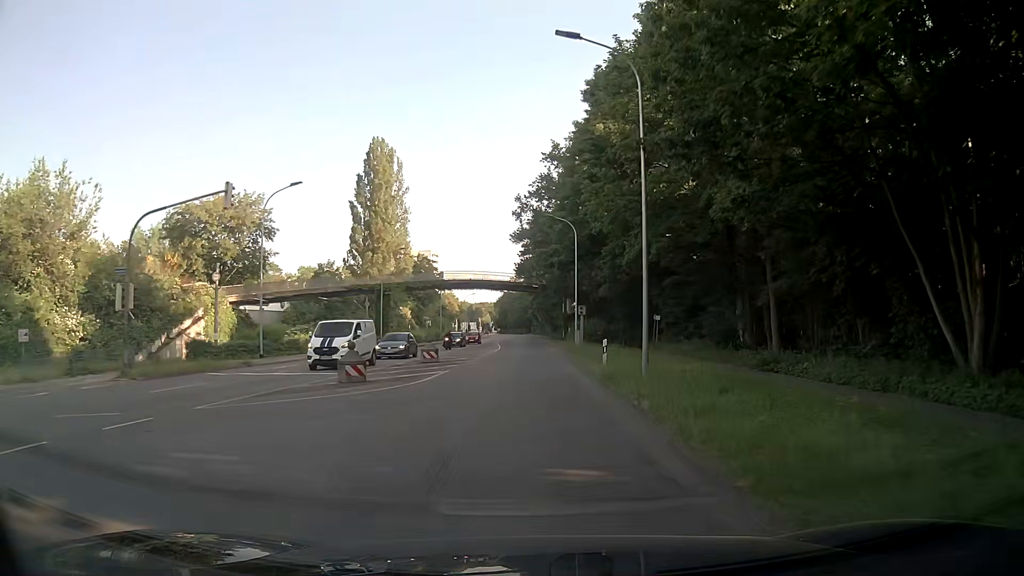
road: secondary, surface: asphalt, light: Day
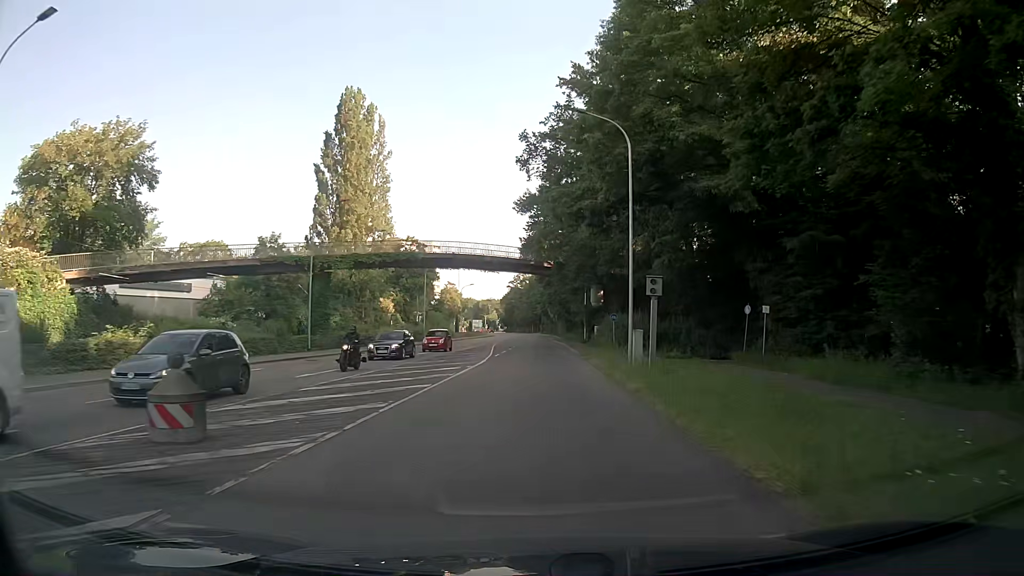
(-0.1, +22.9) m; 0°
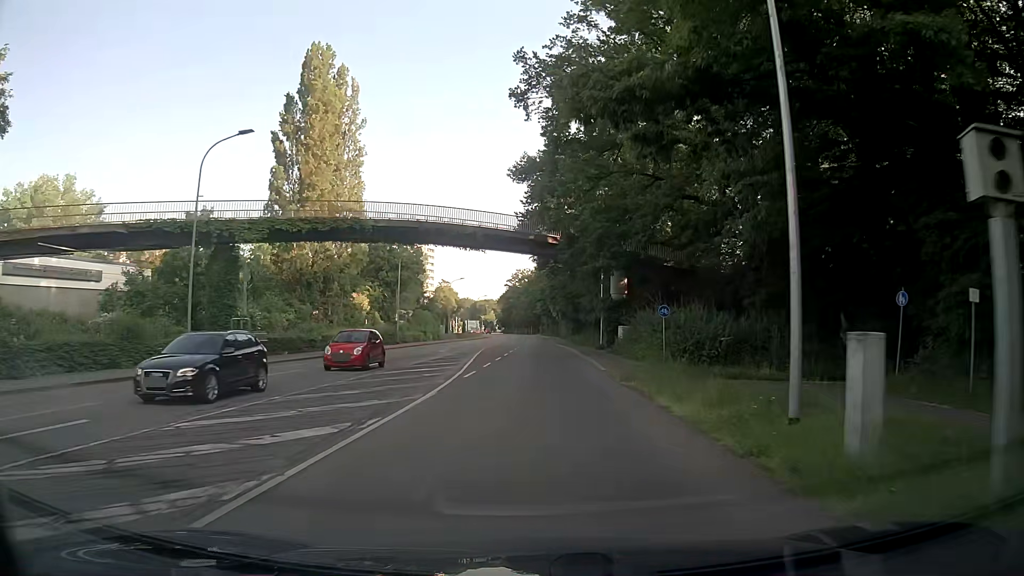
(-0.2, +15.3) m; 0°
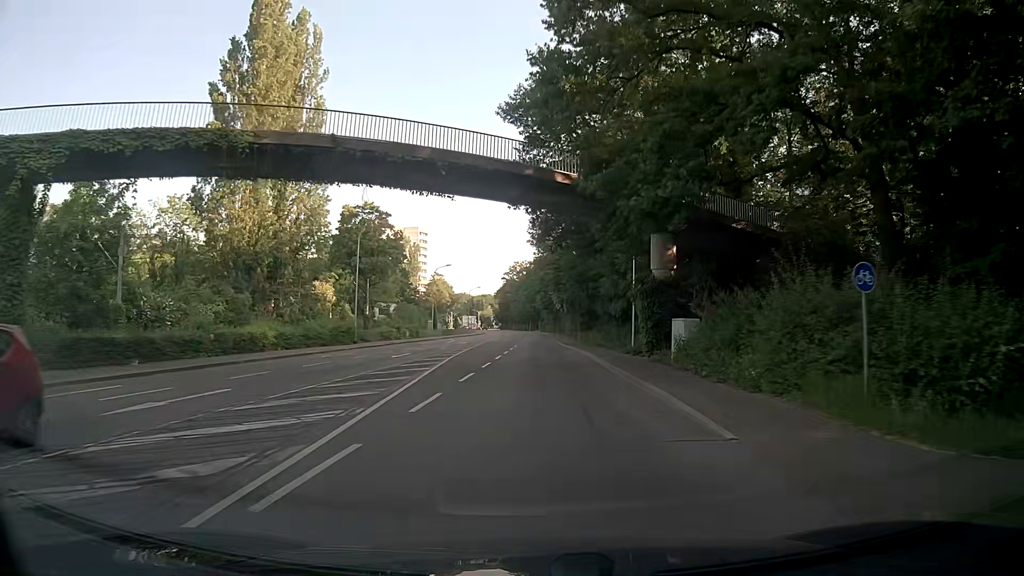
(-0.1, +15.2) m; 0°
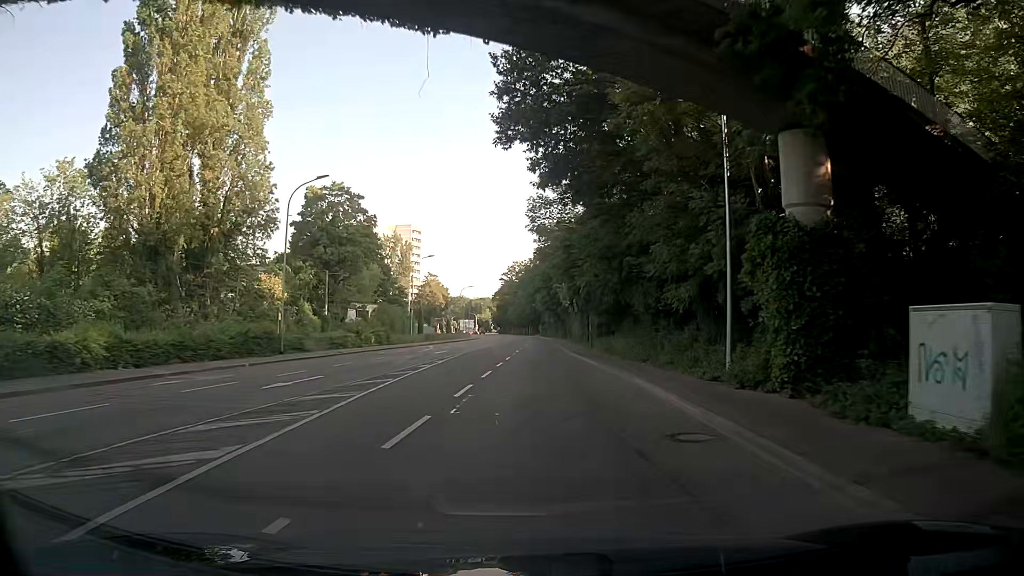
(+0.1, +15.2) m; 0°
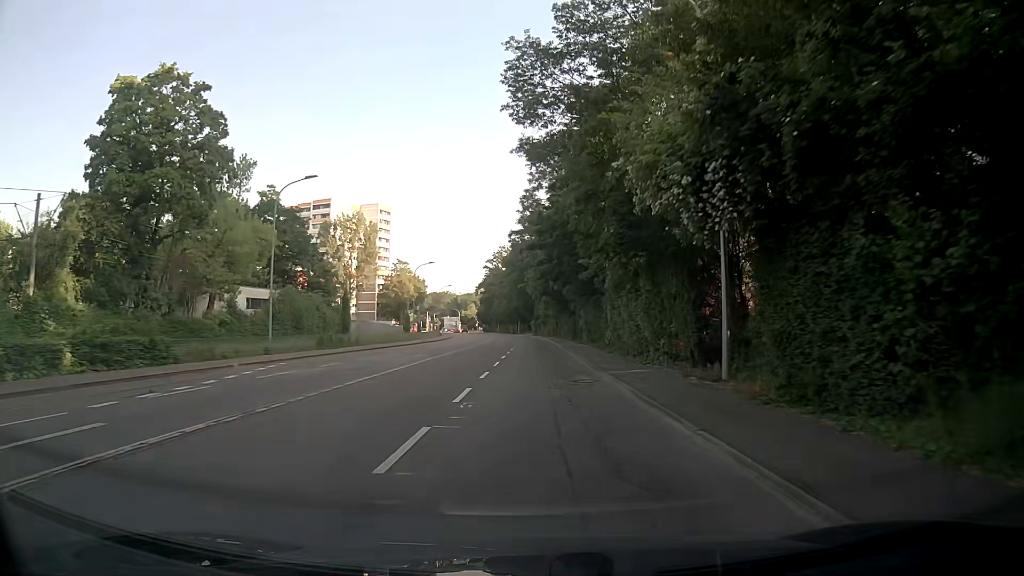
(+0.6, +37.7) m; +1°
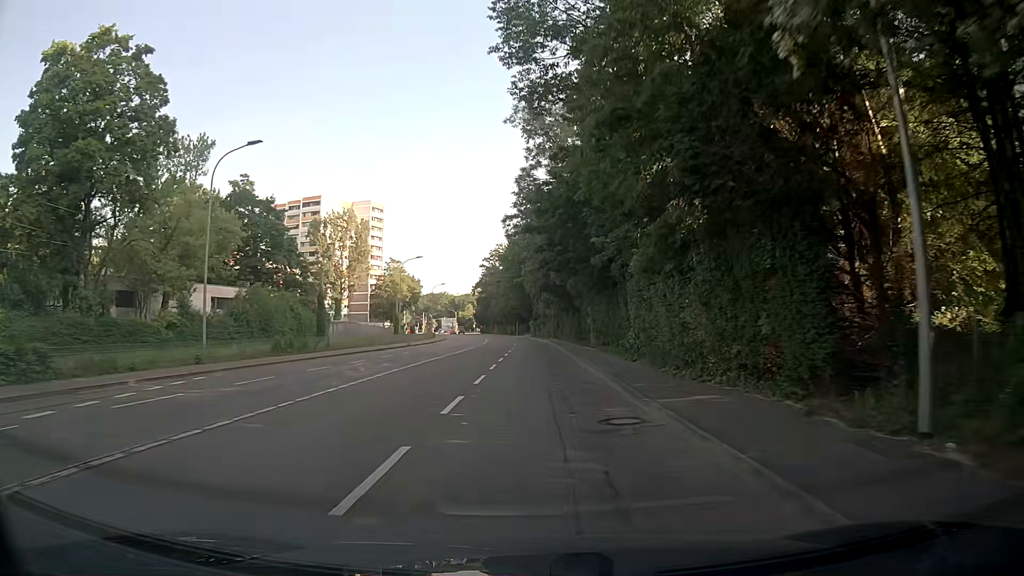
(0.0, +7.5) m; 0°
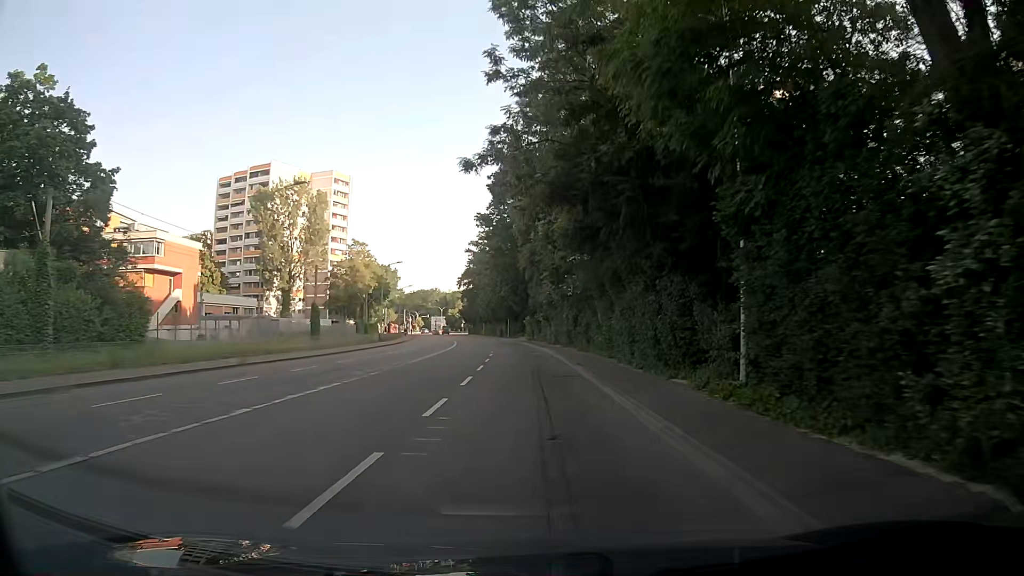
(-0.1, +36.7) m; 0°
(0, +10) (0, +20) (-1, +30) (-1, +40) (-2, +50) (-3, +60) (-4, +70) (-5, +80) (-6, +90) (-8, +100) m
